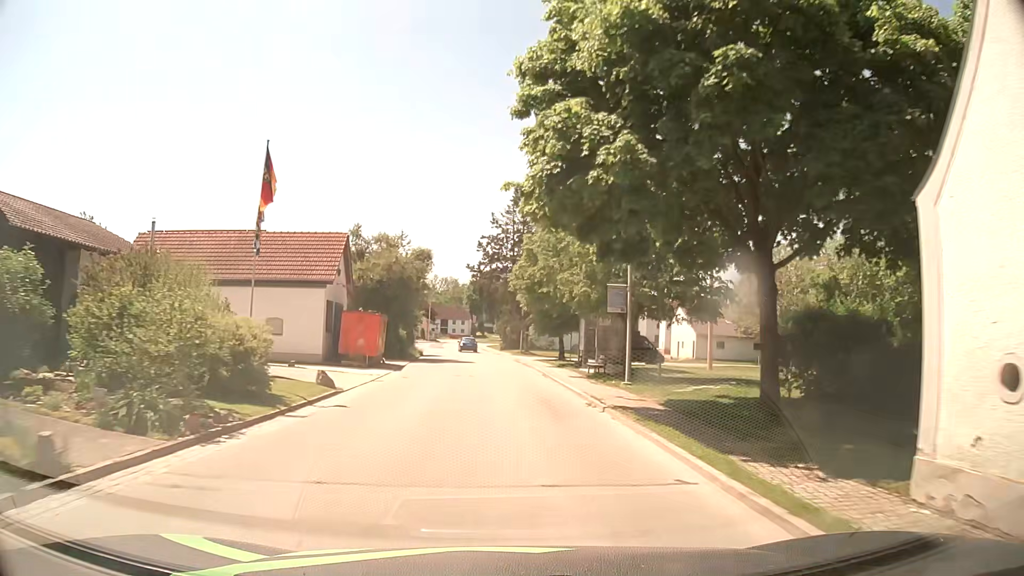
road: tertiary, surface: asphalt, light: Day
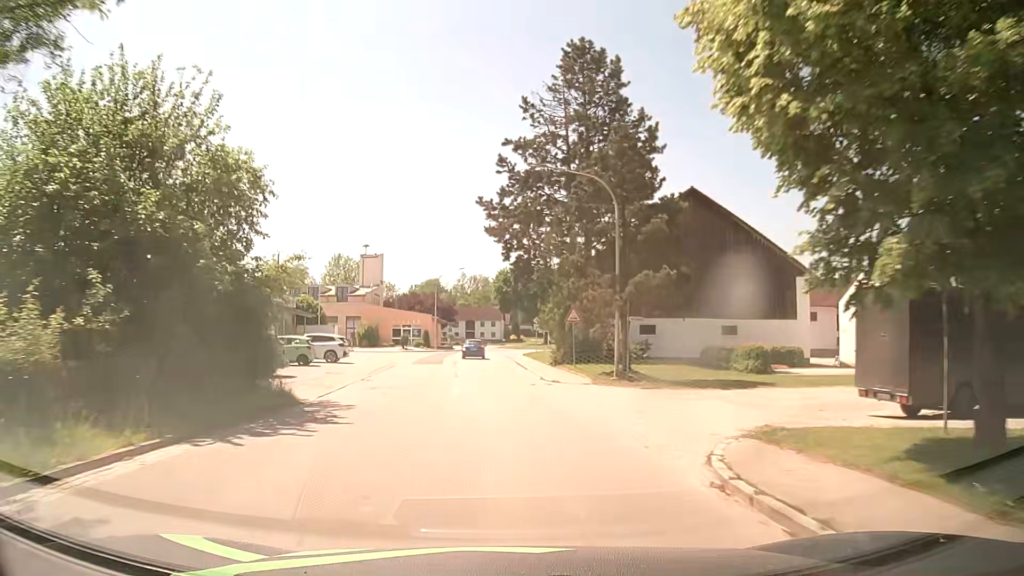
(-0.7, +40.0) m; -2°
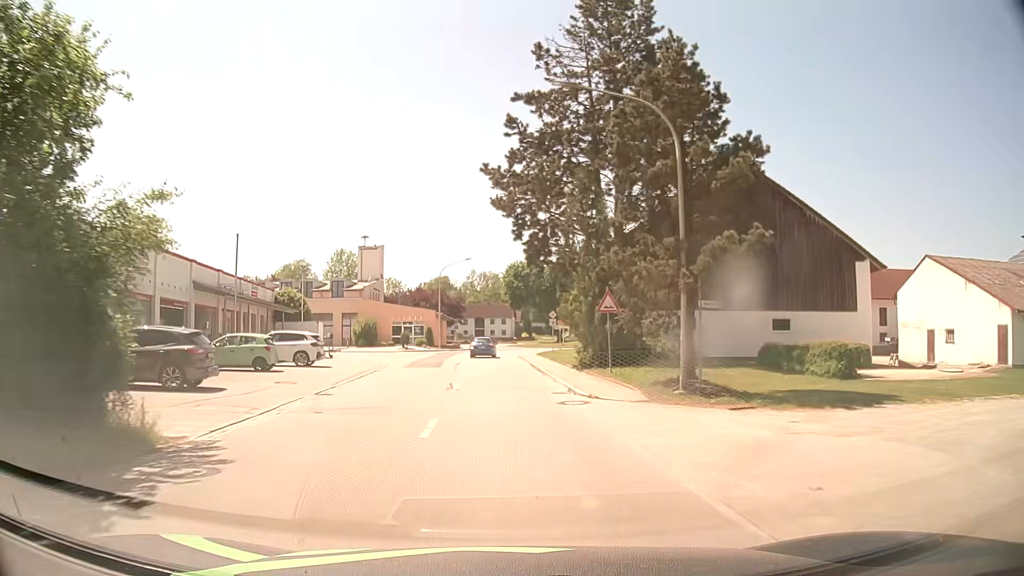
(-0.1, +7.5) m; -1°
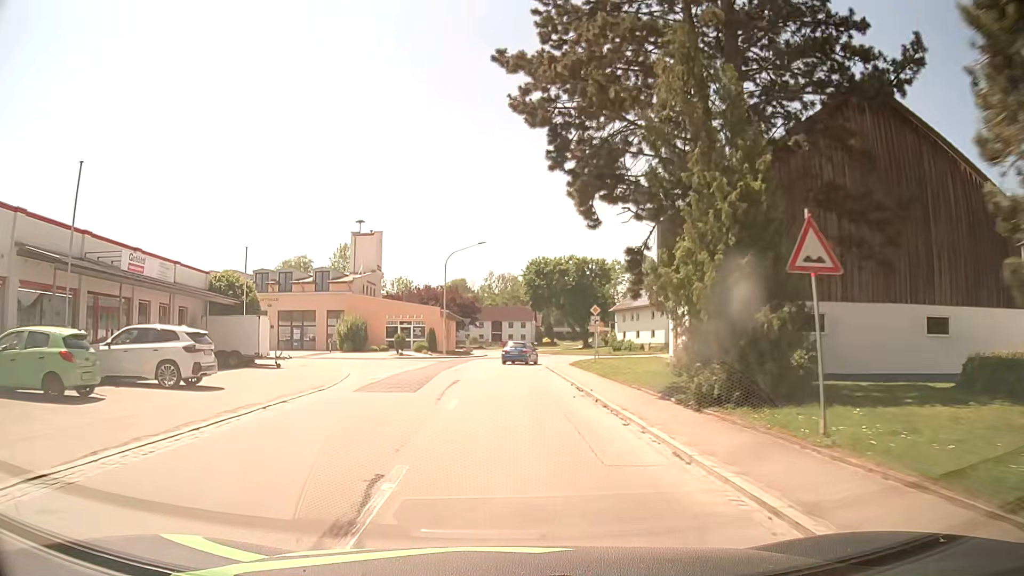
(-0.3, +14.3) m; -2°
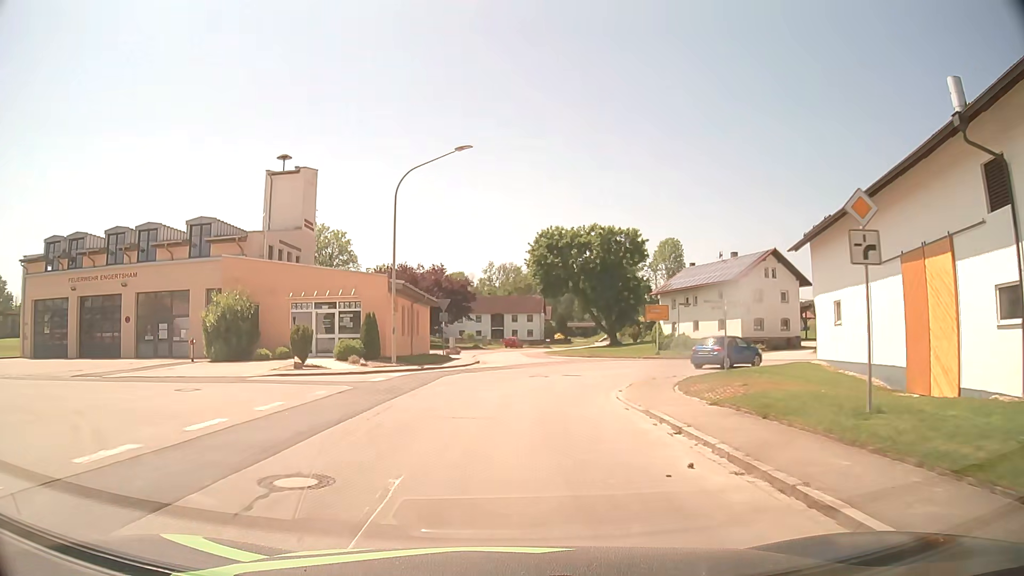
(0.0, +27.3) m; +1°
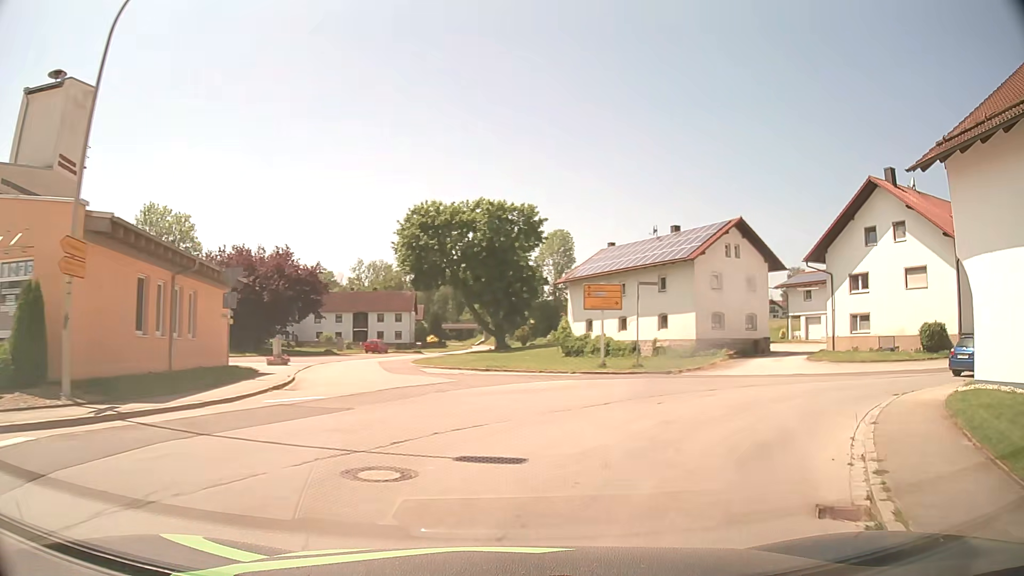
(+0.7, +17.6) m; +10°
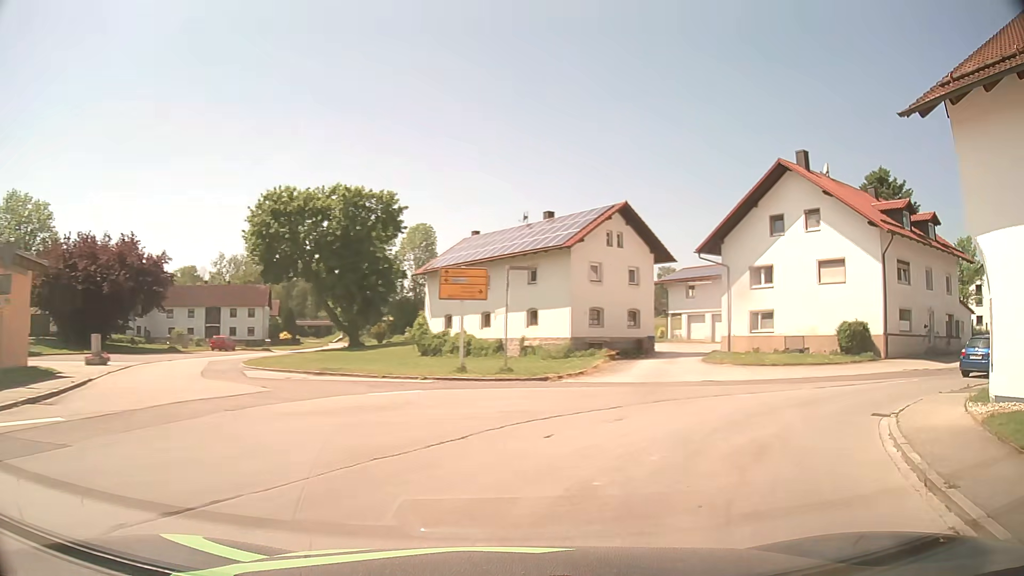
(+0.4, +5.2) m; +11°
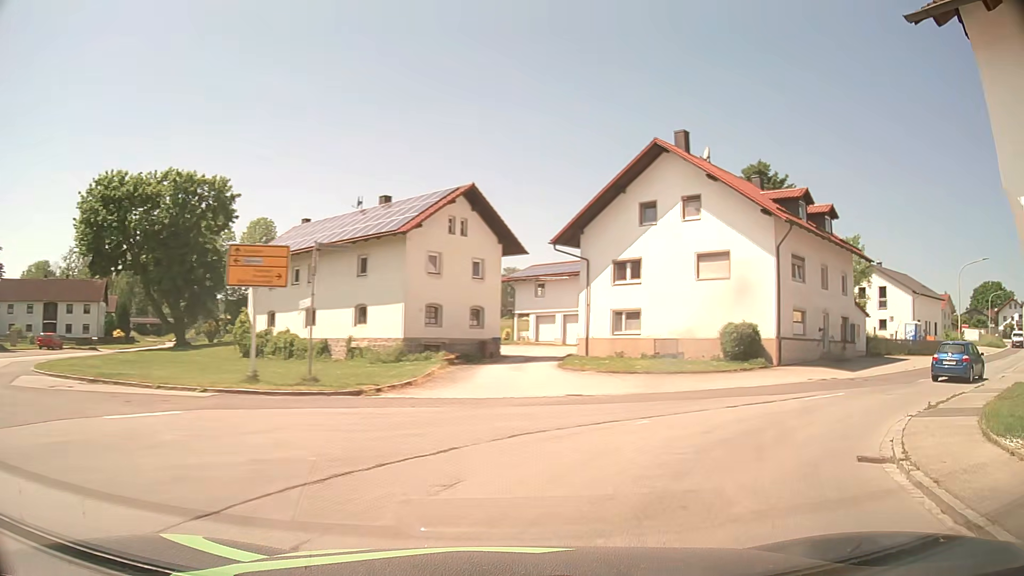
(+0.6, +4.9) m; +13°
(+3, +10) (+9, +17) (+17, +23) (+26, +28) (+33, +35) (+41, +41) (+49, +47) (+57, +53) (+65, +59) (+73, +64) m
